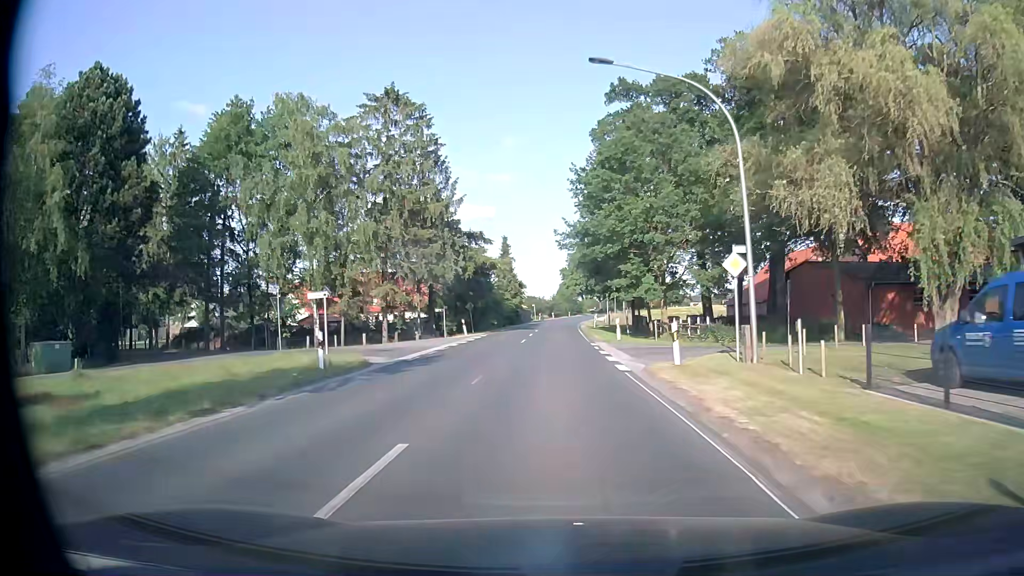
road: secondary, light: Day
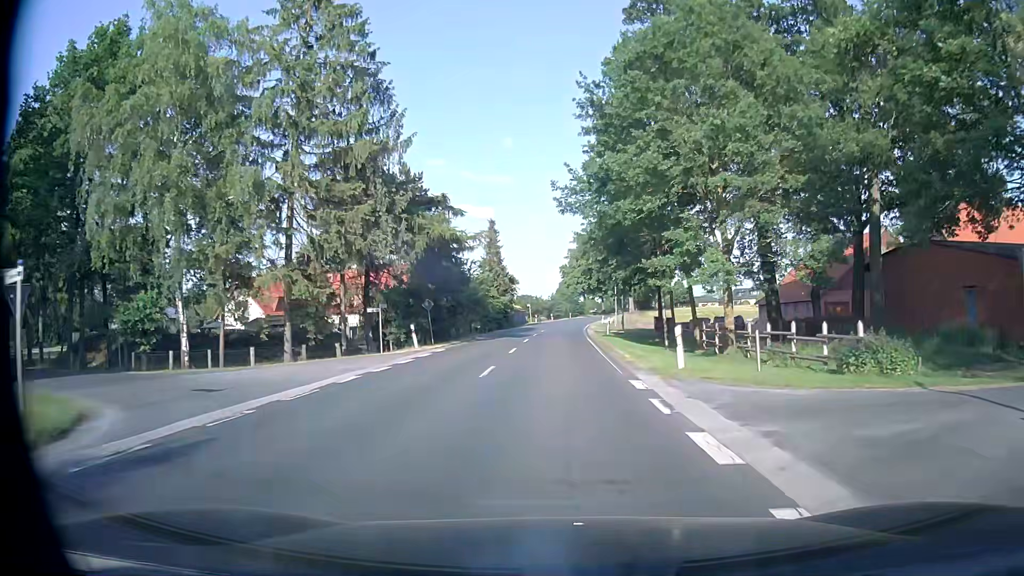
(-0.1, +16.1) m; 0°
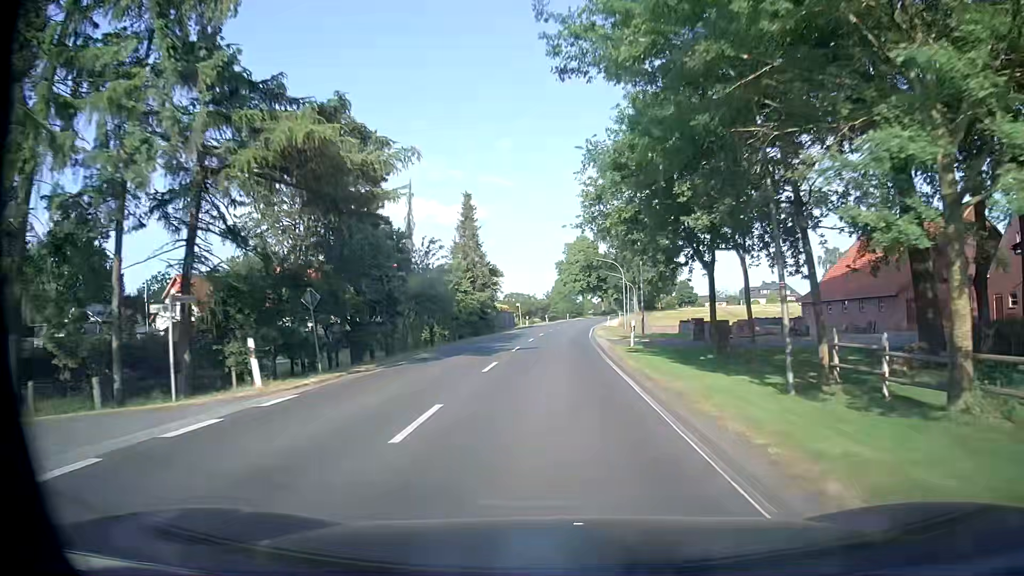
(0.0, +16.1) m; 0°
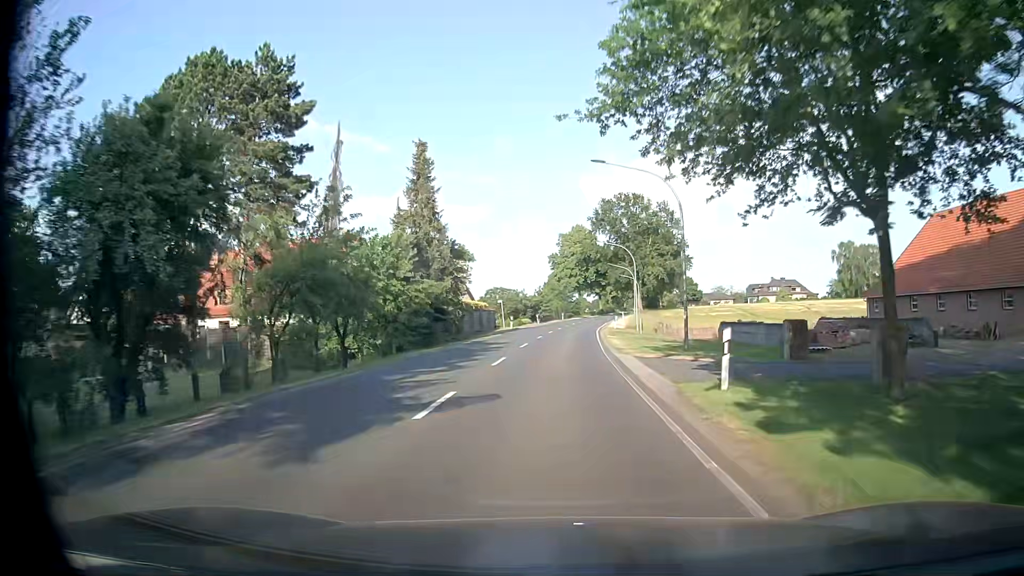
(+0.1, +16.1) m; +1°
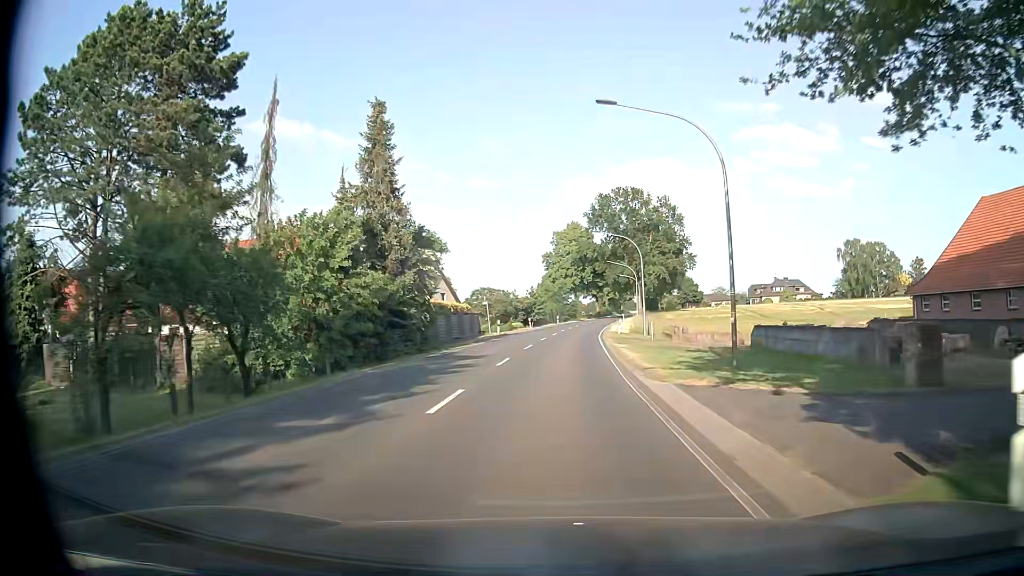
(+0.1, +8.1) m; +1°
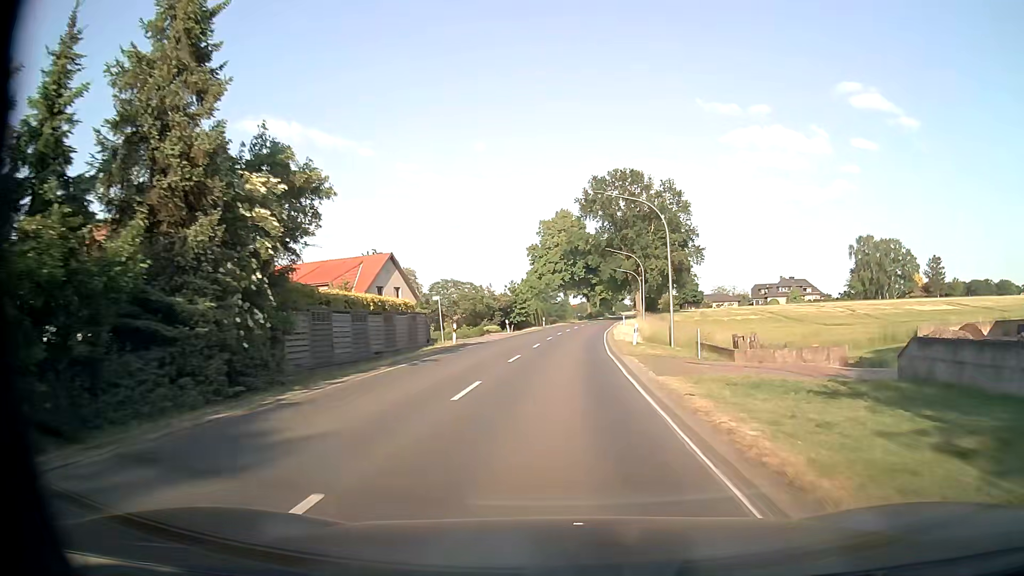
(+0.1, +16.1) m; +1°
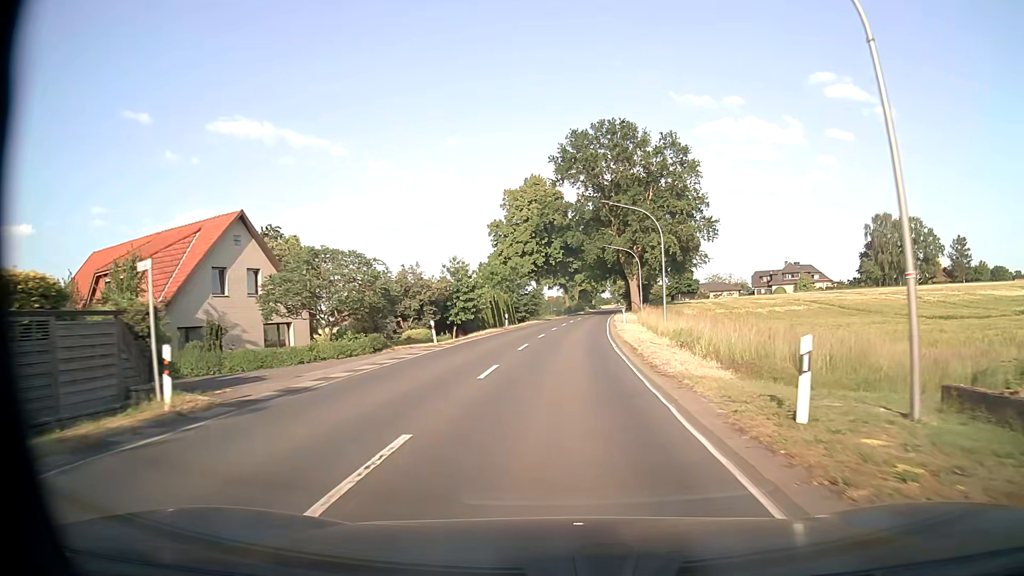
(+0.3, +24.2) m; +2°
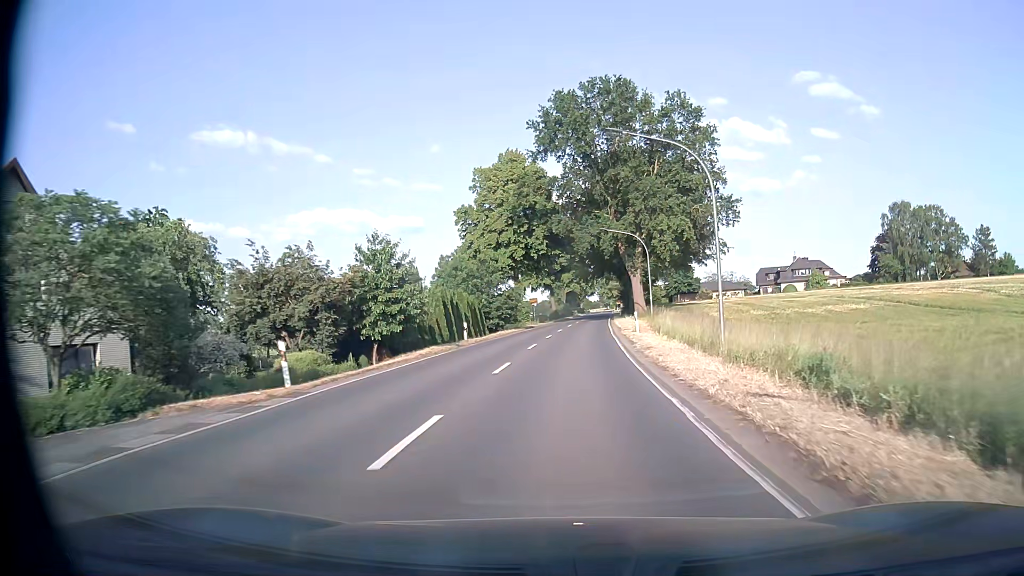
(0.0, +16.1) m; +1°
(0, +10) (0, +20) (+1, +30) (+1, +40) (+2, +50) (+3, +60) (+3, +70) (+4, +80) (+5, +90) (+6, +100) m
